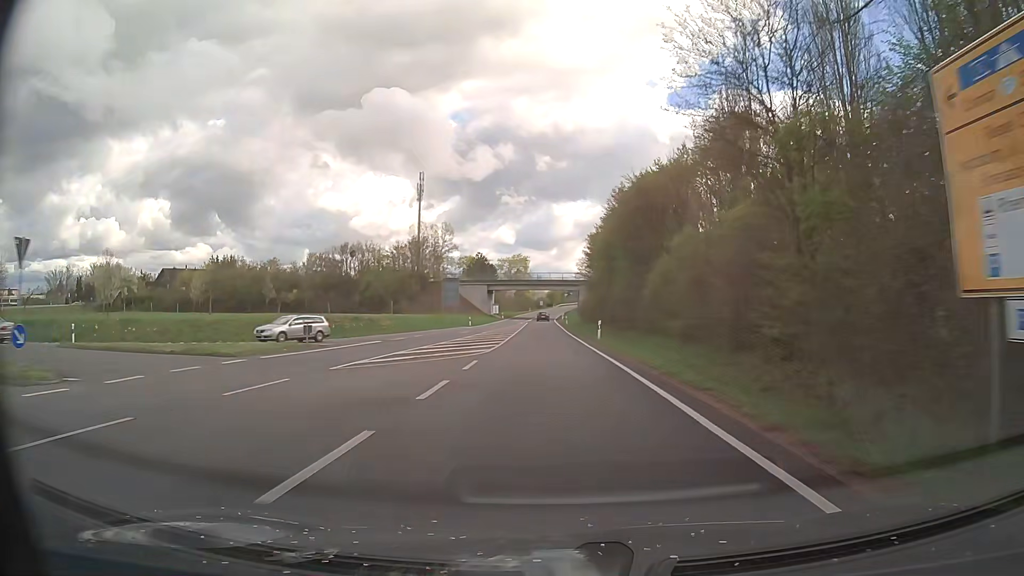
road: secondary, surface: asphalt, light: Day
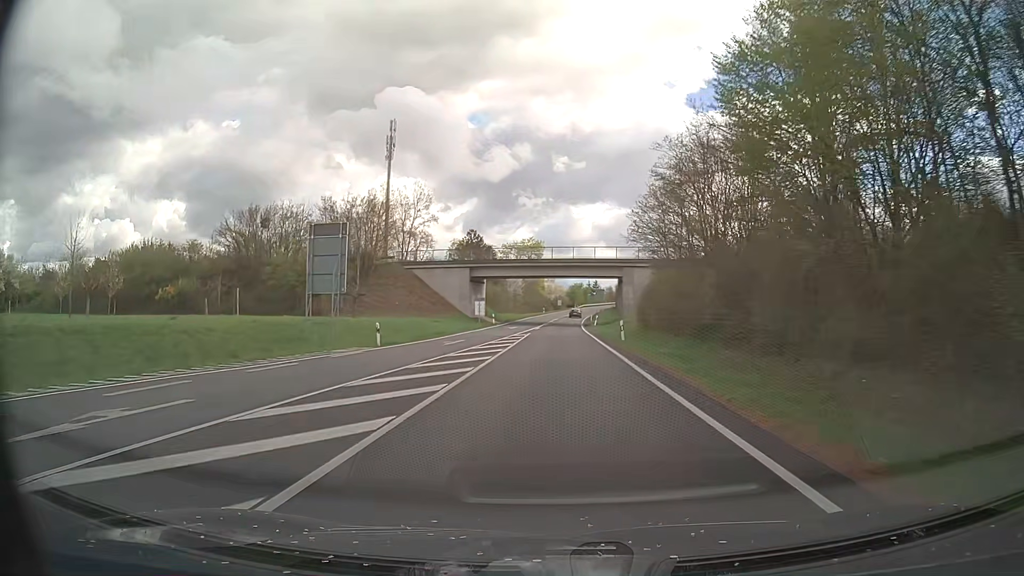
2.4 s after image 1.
(-0.8, +47.1) m; -2°
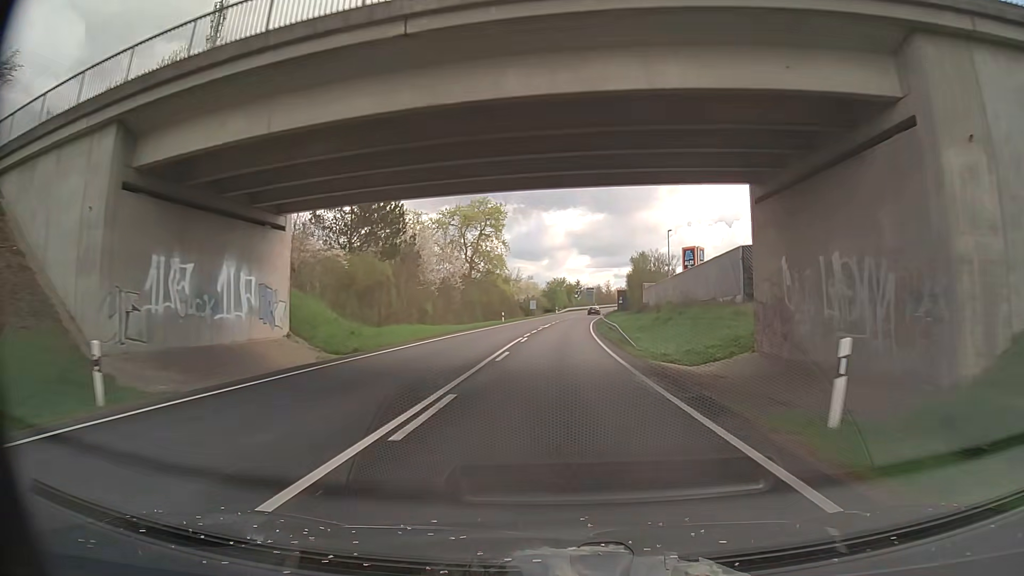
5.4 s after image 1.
(+0.5, +59.2) m; +2°
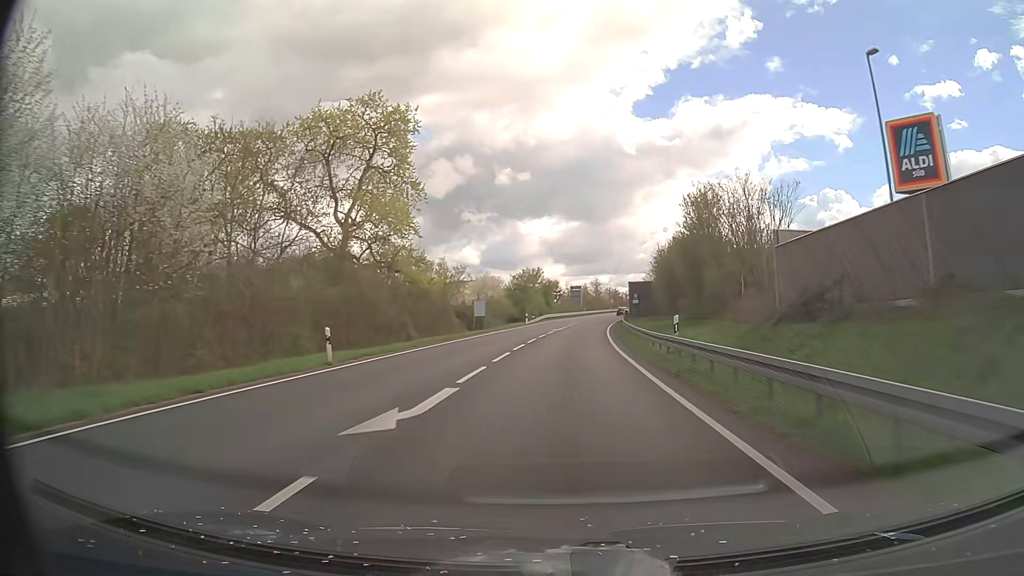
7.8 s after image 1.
(+0.6, +47.8) m; +2°
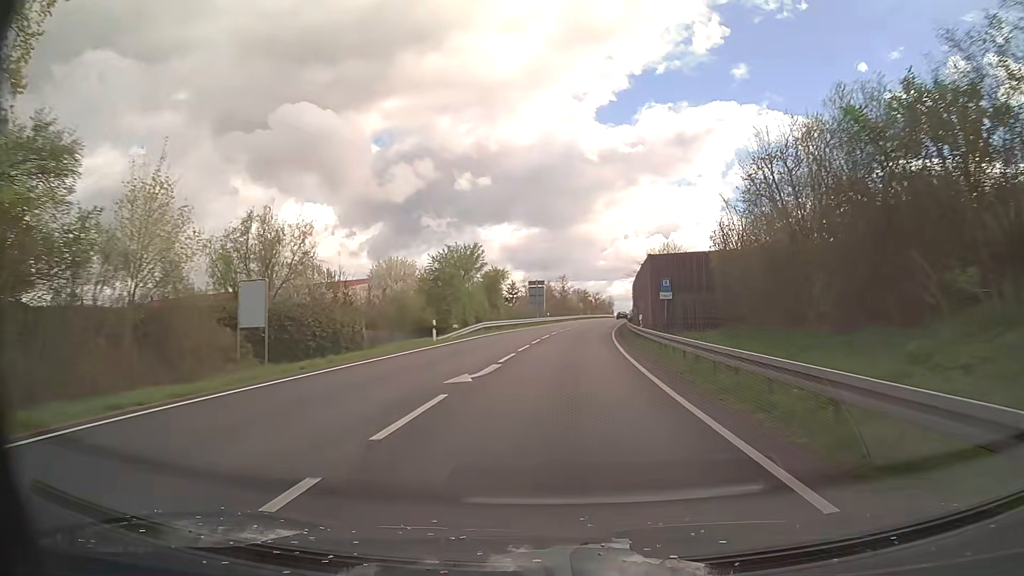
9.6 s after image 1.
(+1.1, +36.2) m; +3°
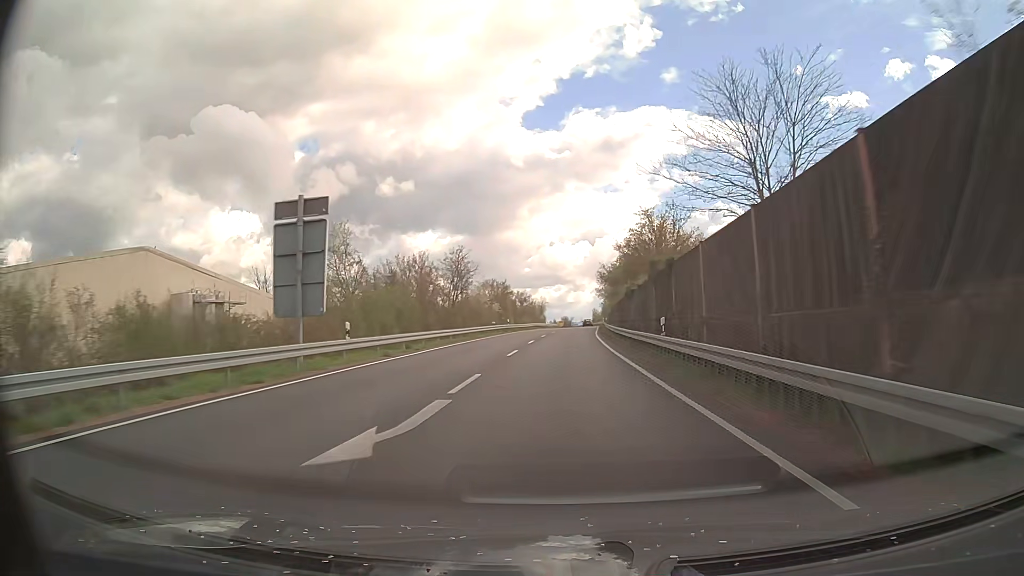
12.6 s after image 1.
(+3.7, +61.3) m; +6°
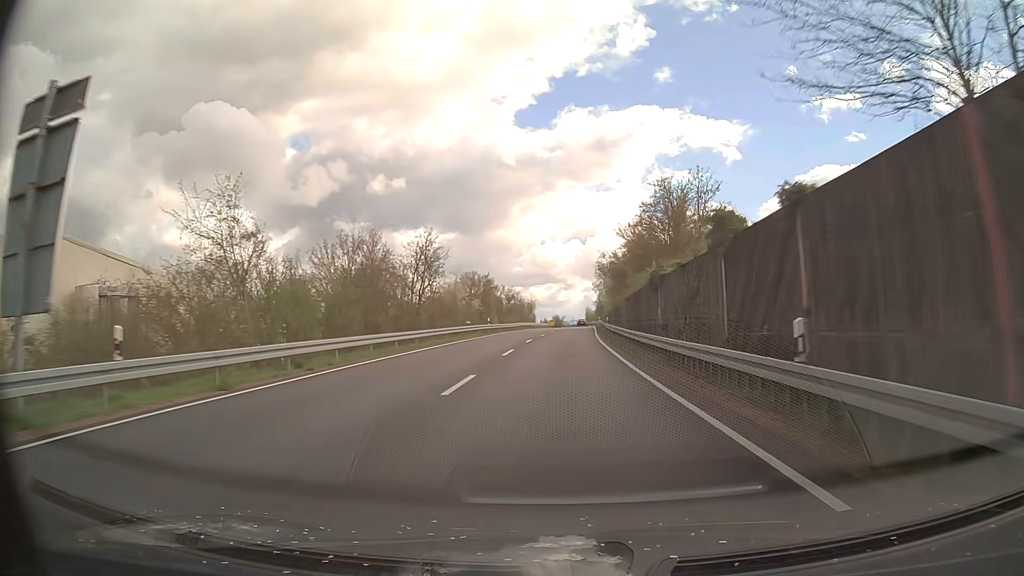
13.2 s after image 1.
(+0.1, +12.4) m; +1°
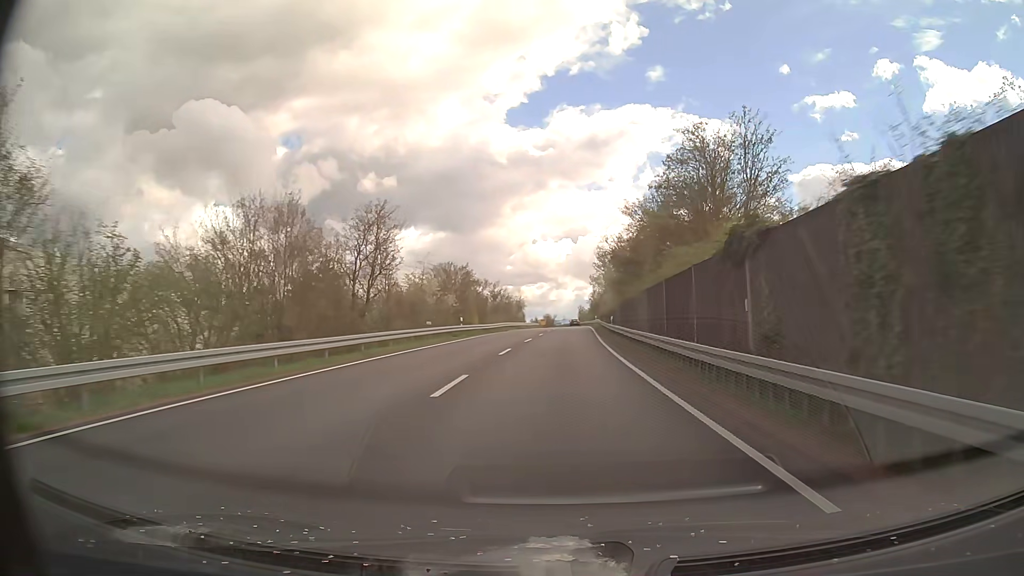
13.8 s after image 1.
(+0.1, +12.4) m; +1°
(0, +10) (0, +20) (0, +30) (+1, +40) (+1, +50) (+2, +60) (+2, +70) (+2, +80) (+3, +90) (+3, +100) m
